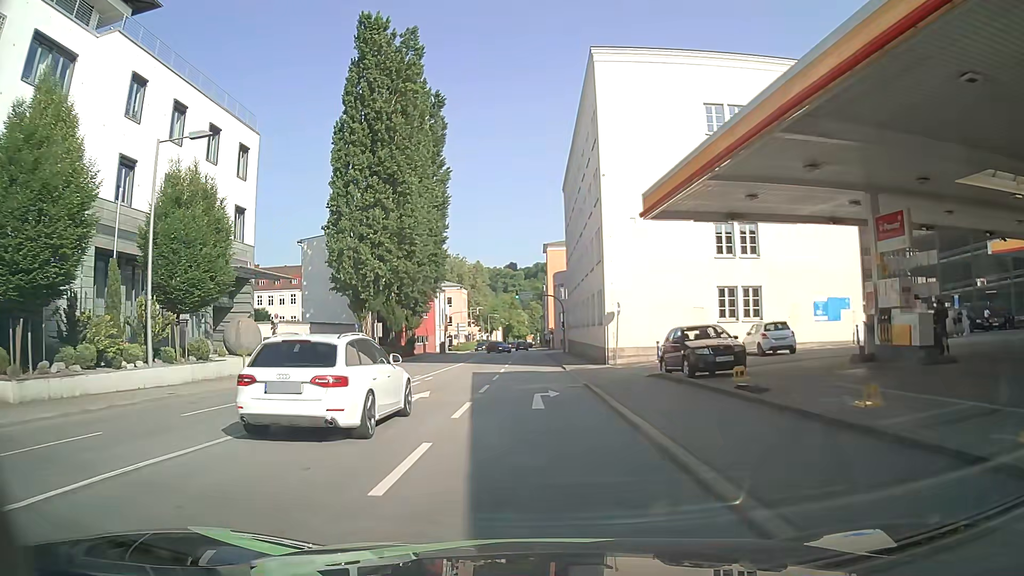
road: primary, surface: asphalt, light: Day
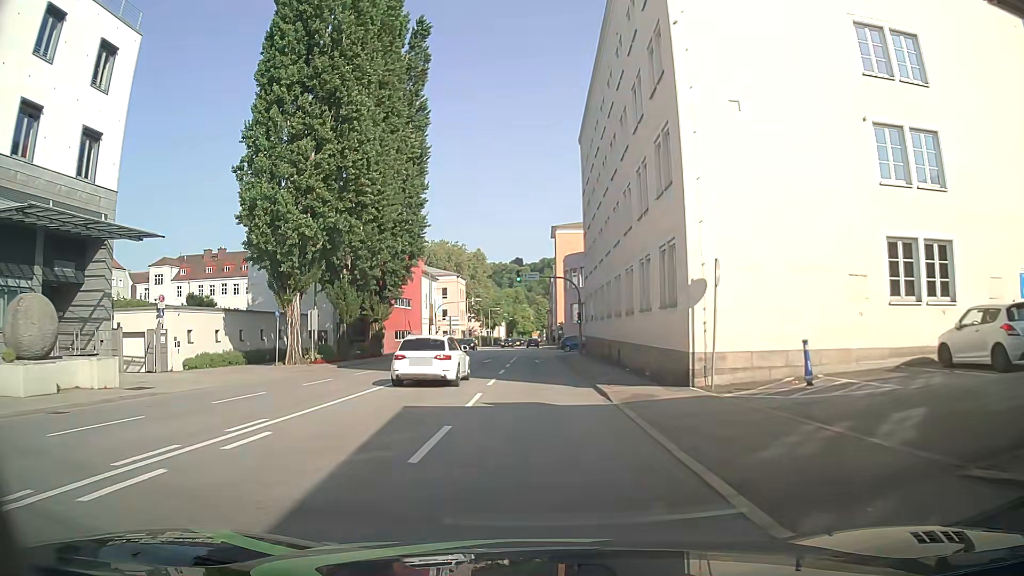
(-0.1, +16.5) m; -1°
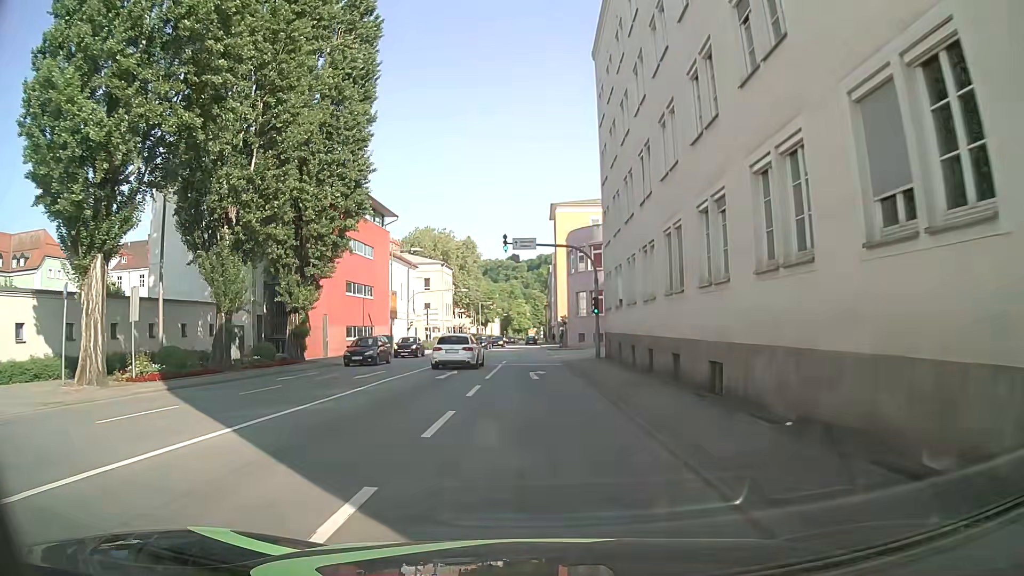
(+0.1, +16.4) m; +1°
